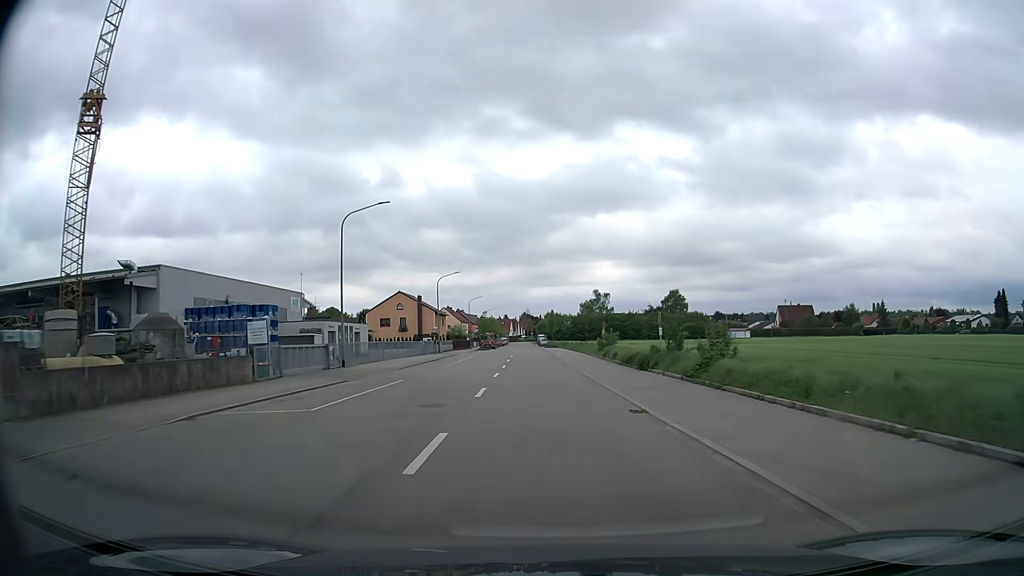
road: tertiary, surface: asphalt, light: Day
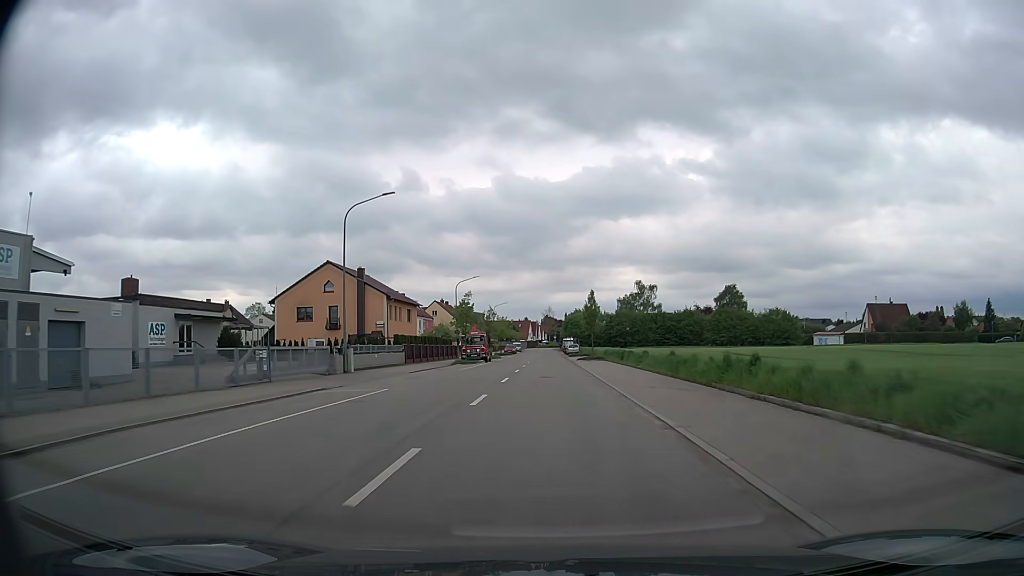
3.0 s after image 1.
(-1.2, +47.1) m; -2°
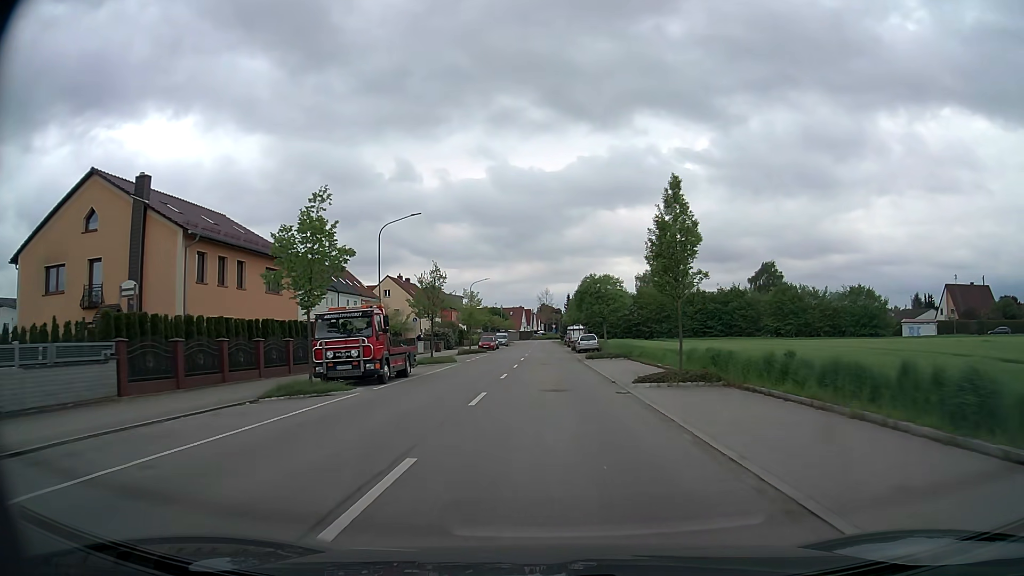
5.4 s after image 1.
(+0.1, +37.0) m; 0°
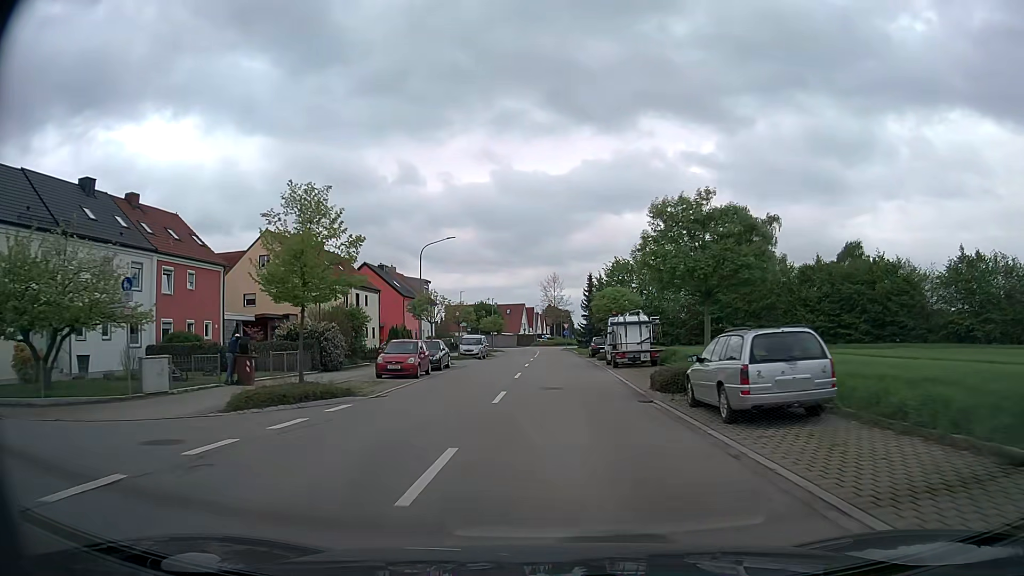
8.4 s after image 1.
(-0.3, +44.1) m; 0°
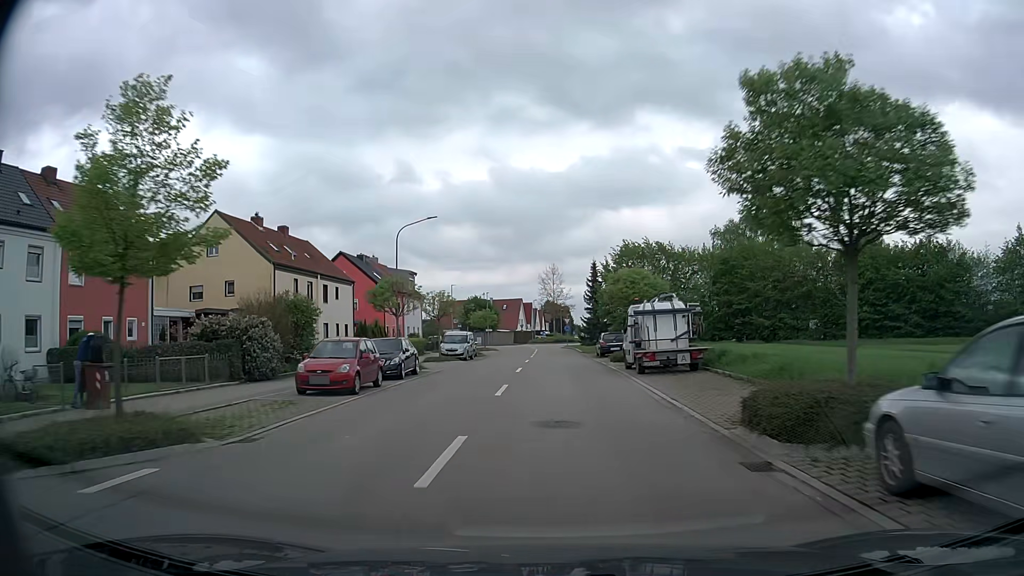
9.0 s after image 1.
(0.0, +8.4) m; 0°
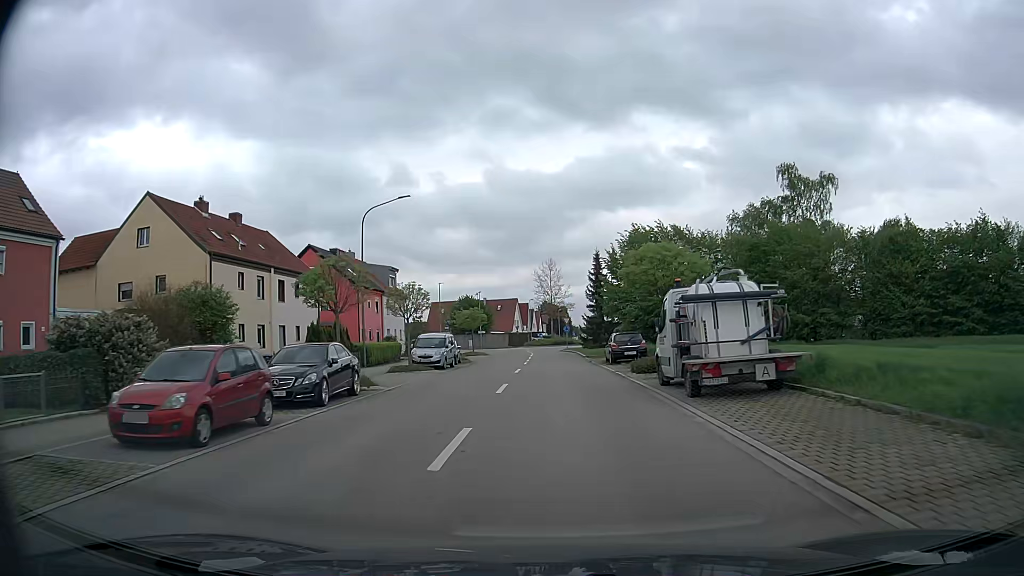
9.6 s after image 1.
(0.0, +8.2) m; 0°
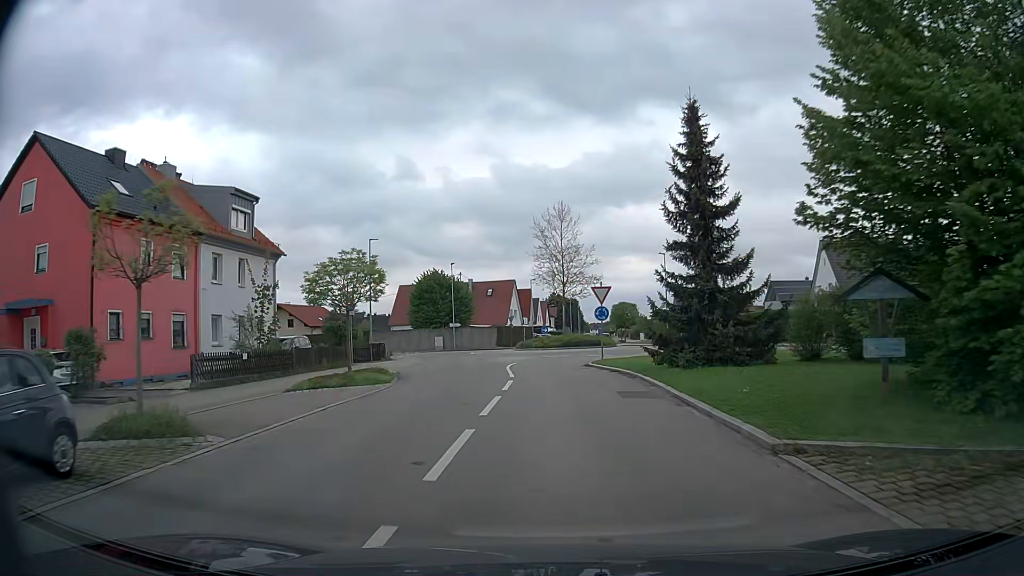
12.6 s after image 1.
(+0.2, +36.6) m; -1°
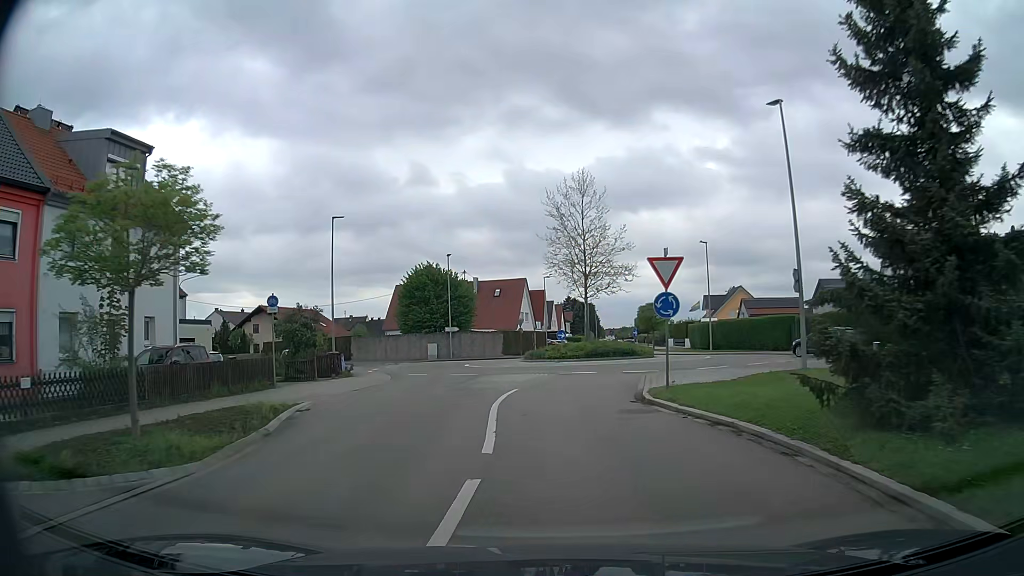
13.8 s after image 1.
(-0.1, +12.0) m; -1°
(0, +10) (+1, +20) (+5, +29) (+10, +38) (+8, +47) (-2, +51) (-11, +53) (-20, +58) (-28, +65) (-35, +71) m
